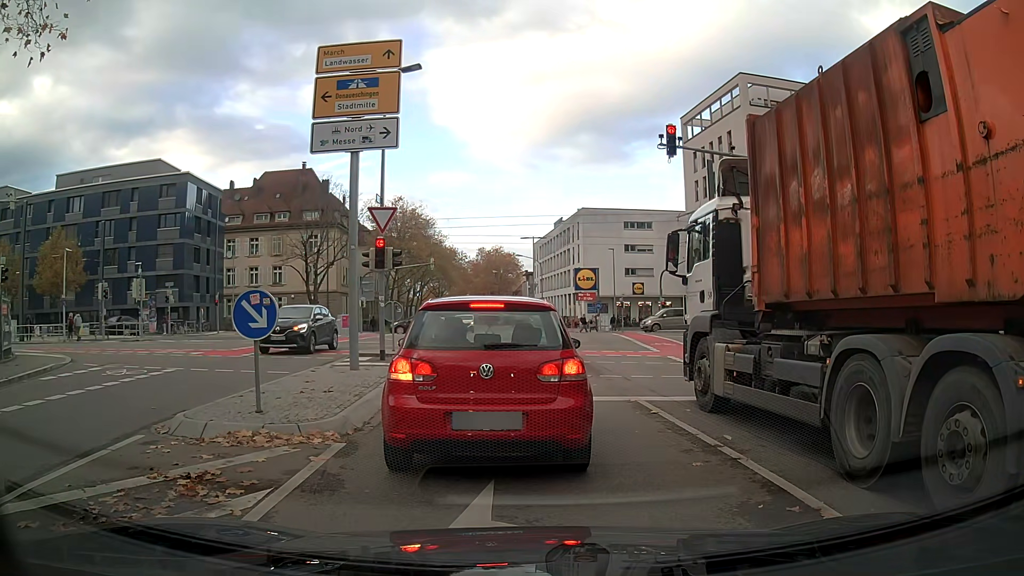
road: tertiary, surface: asphalt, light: Day
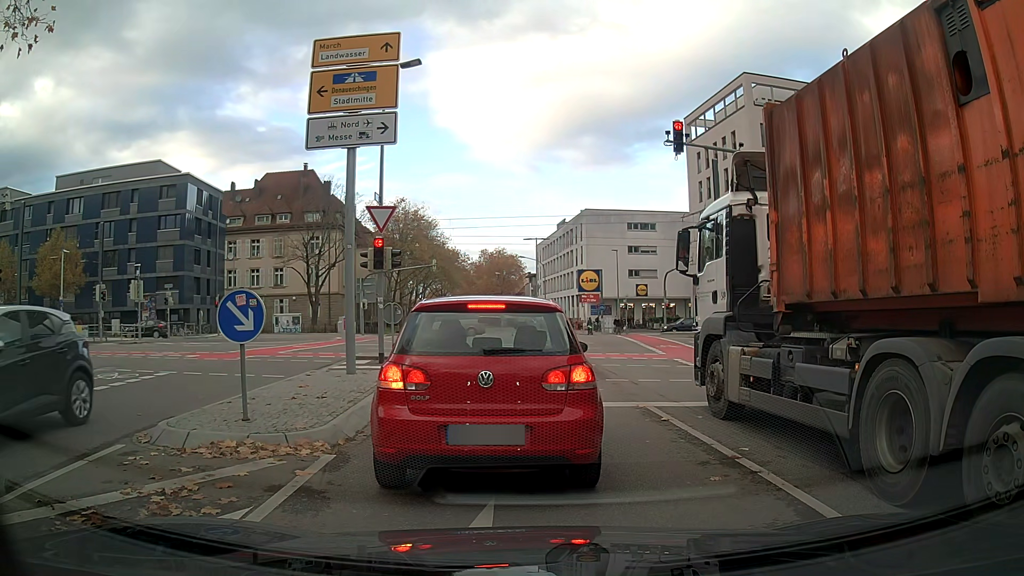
(0.0, +0.5) m; 0°
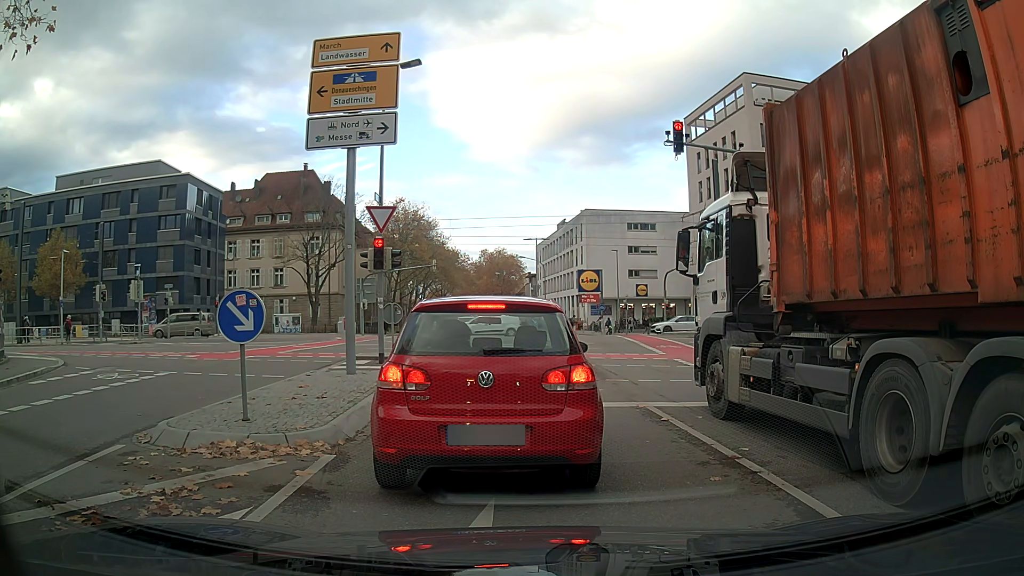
(0.0, 0.0) m; 0°
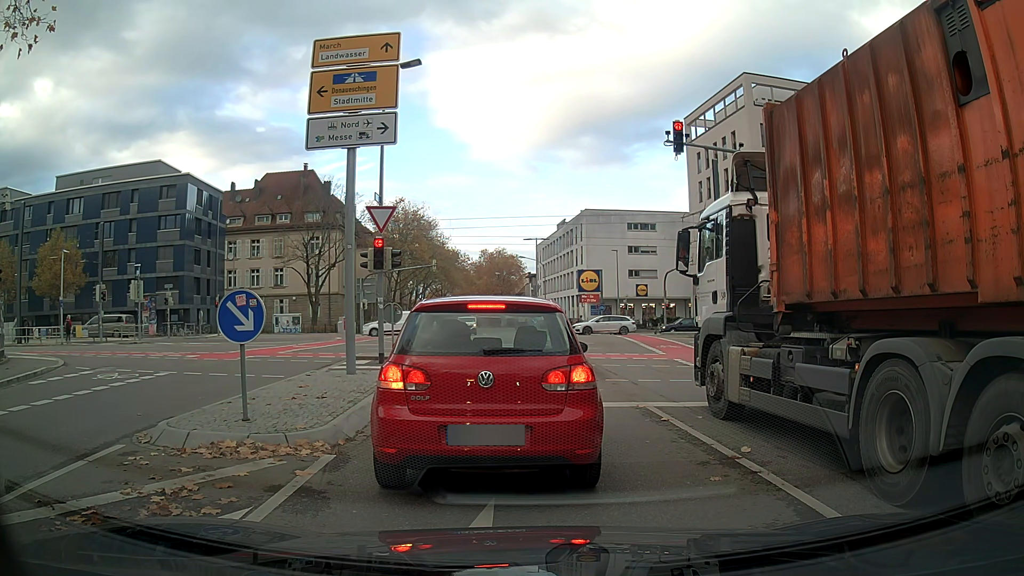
(0.0, 0.0) m; 0°
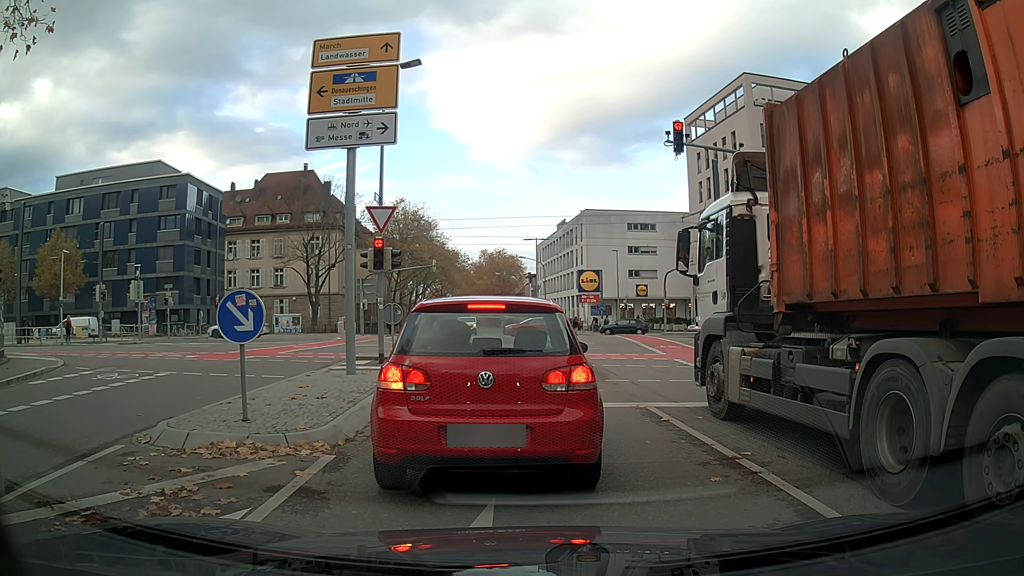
(0.0, 0.0) m; 0°
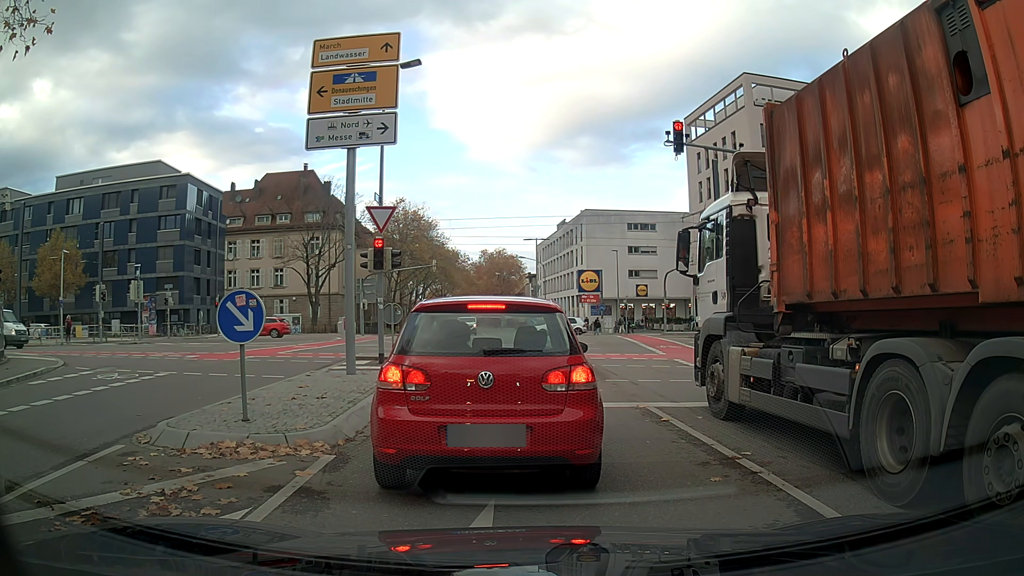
(0.0, 0.0) m; 0°
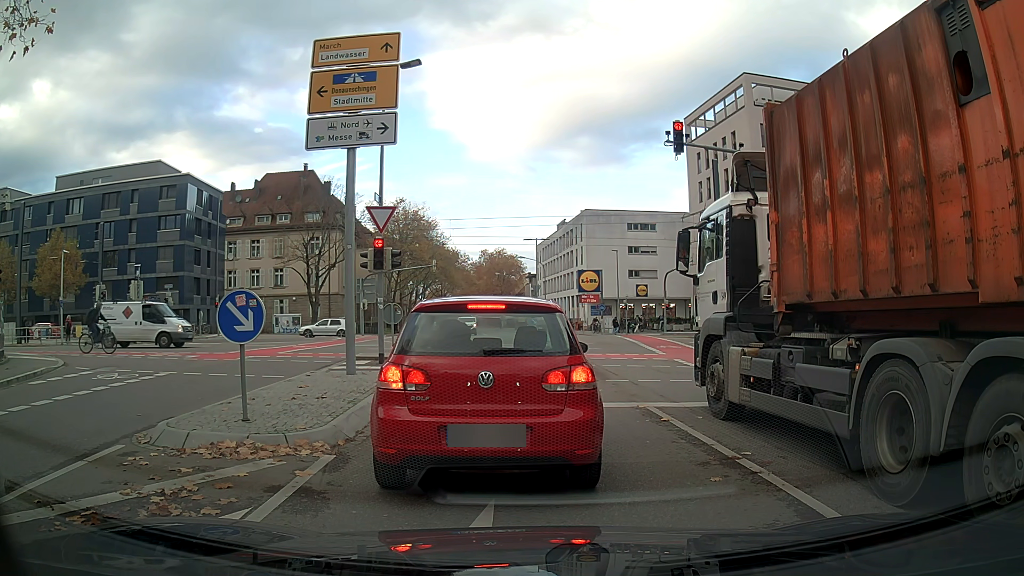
(0.0, 0.0) m; 0°
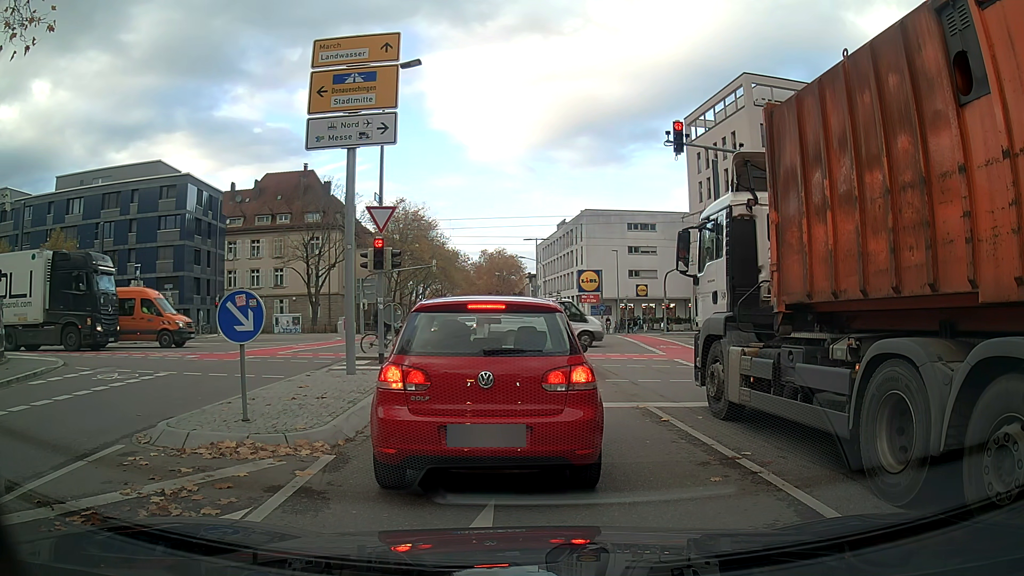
(0.0, 0.0) m; 0°
(-1, +10) (-2, +20) (-5, +29) (-10, +38) (-18, +43) (-28, +45) (-38, +44) (-48, +42) (-58, +41) (-68, +39) m
